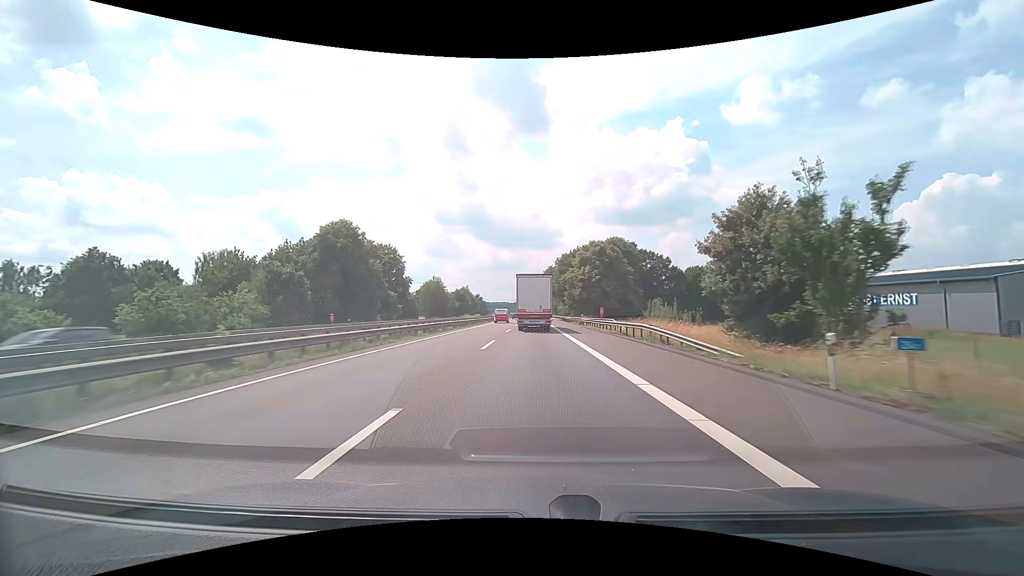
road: motorway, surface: asphalt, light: Day
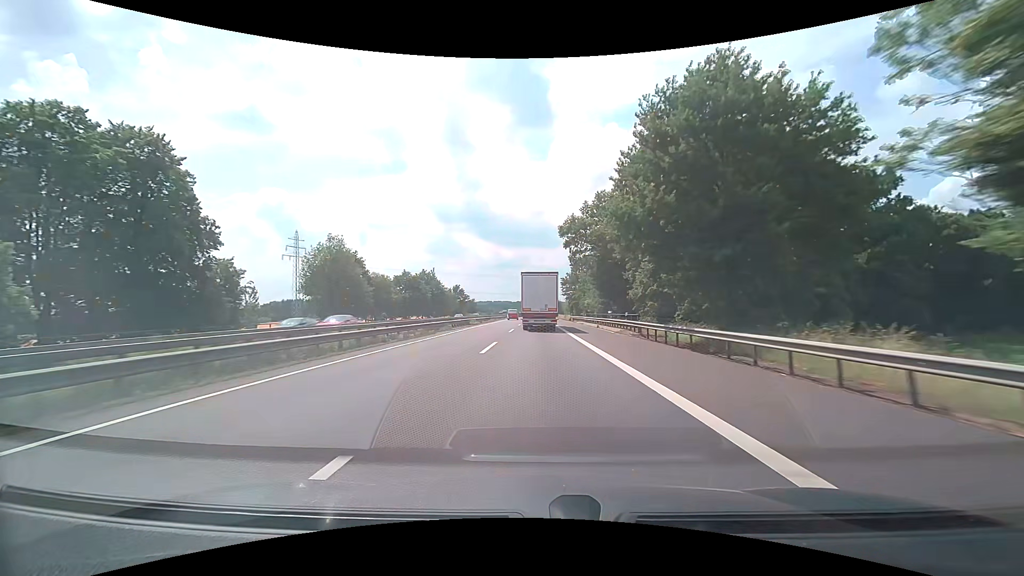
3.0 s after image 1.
(-0.2, +73.6) m; 0°
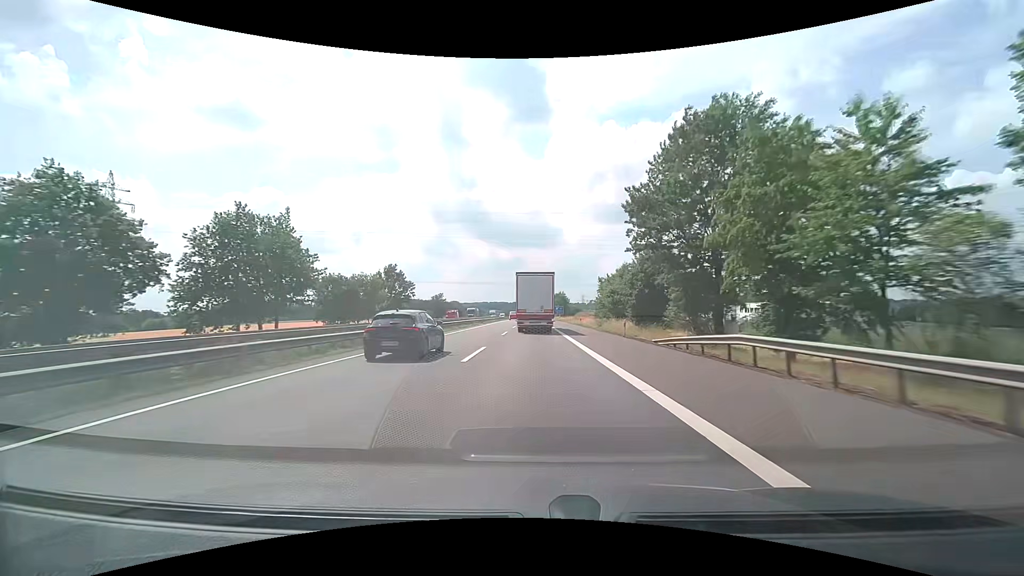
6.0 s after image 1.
(+0.5, +73.9) m; +1°
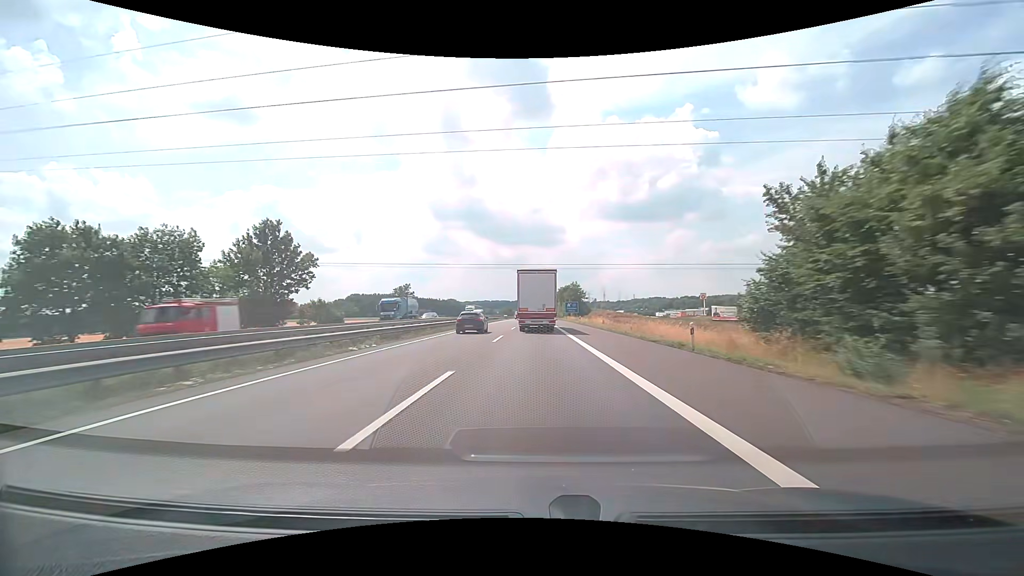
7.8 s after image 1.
(-0.1, +44.4) m; 0°
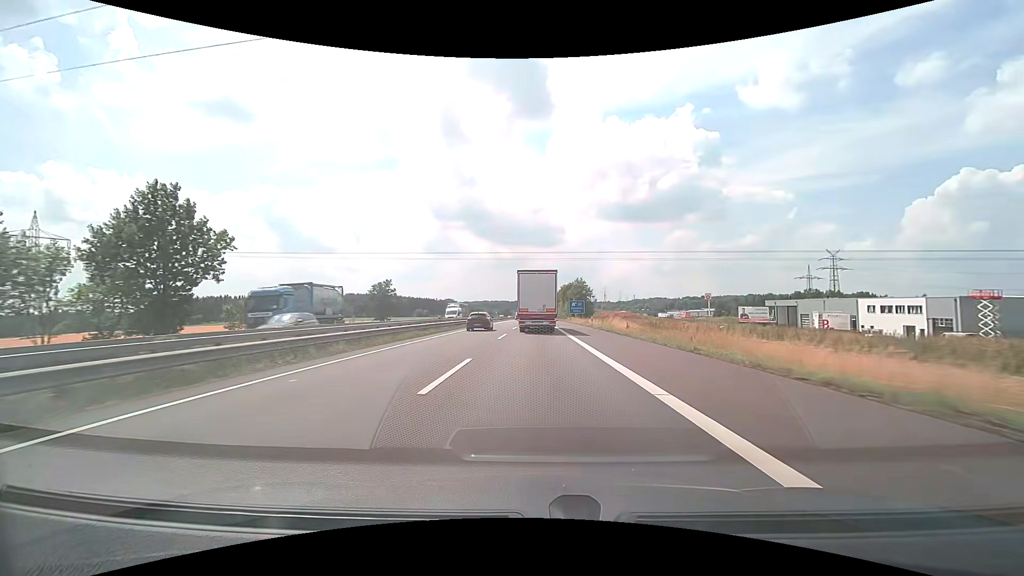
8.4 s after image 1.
(0.0, +14.7) m; 0°
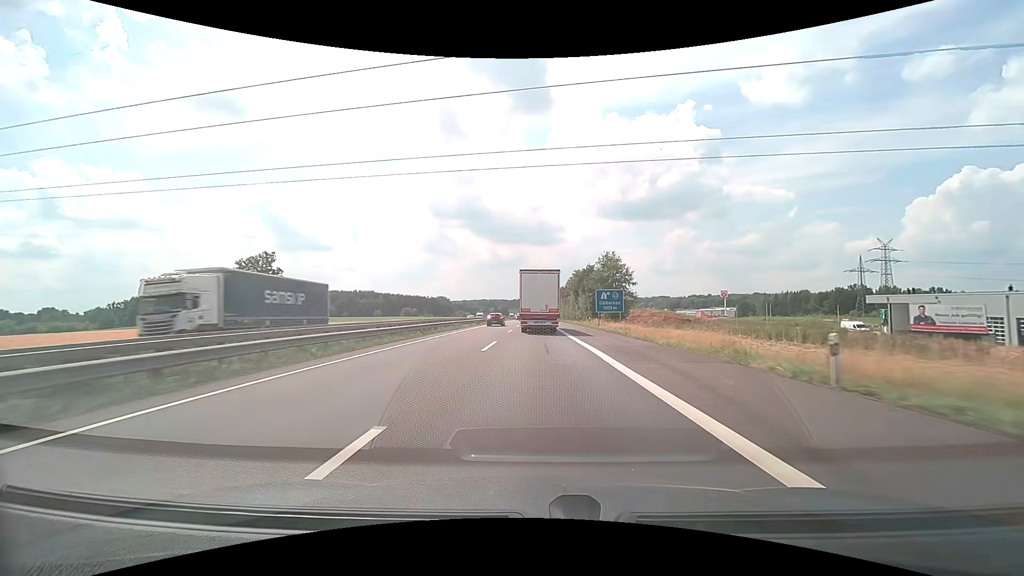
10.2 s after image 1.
(+0.1, +44.0) m; 0°
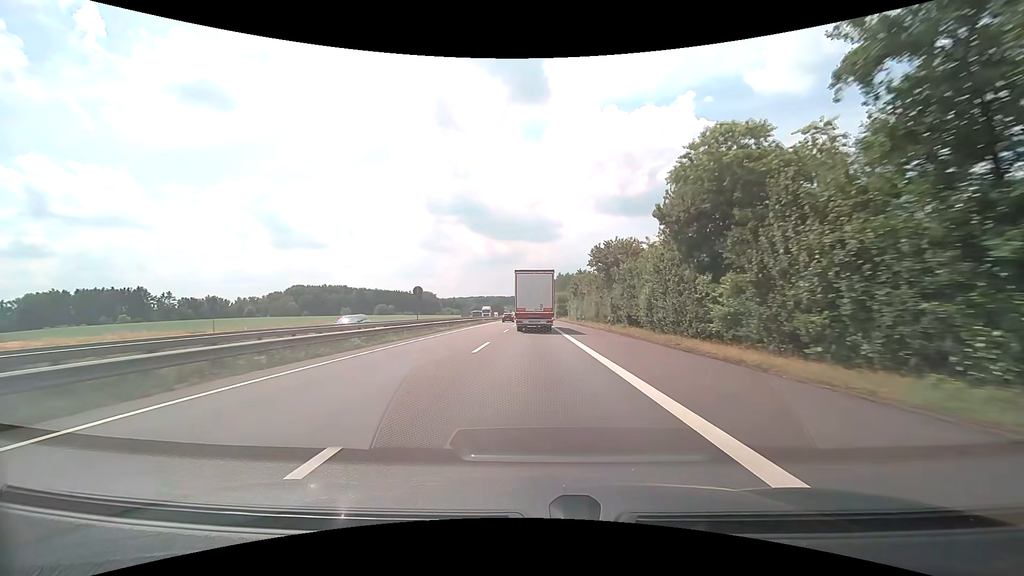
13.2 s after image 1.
(+0.1, +71.8) m; 0°
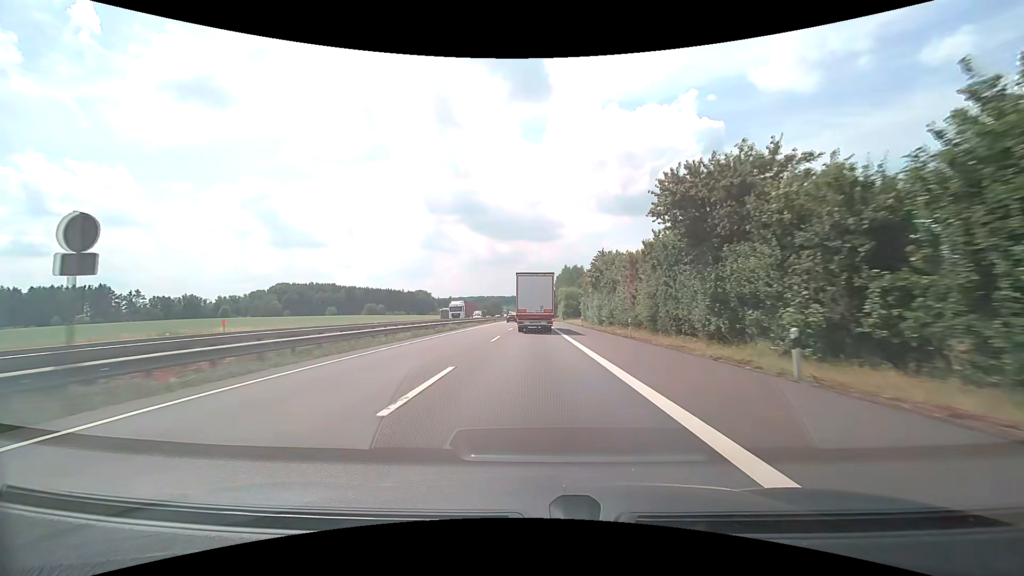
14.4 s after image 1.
(0.0, +28.0) m; 0°
(0, +10) (0, +20) (0, +30) (0, +40) (0, +50) (0, +60) (0, +70) (0, +80) (0, +90) (0, +100) m
